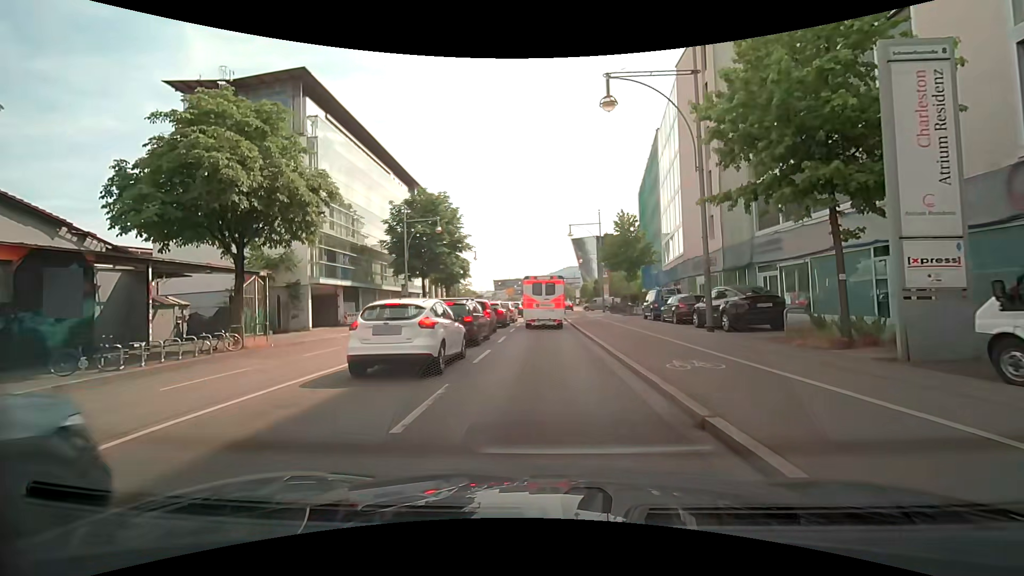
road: primary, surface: asphalt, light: Day
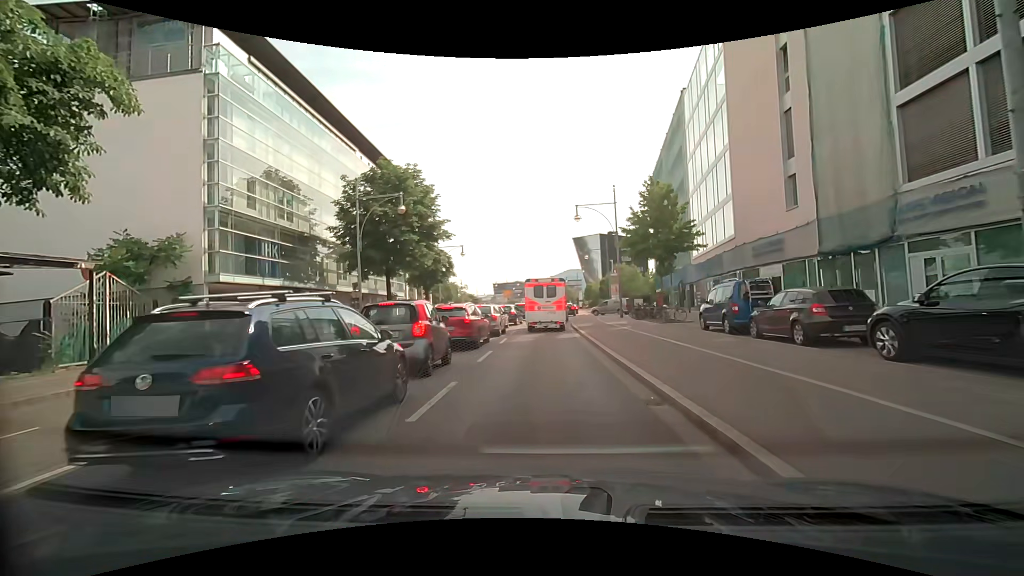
(0.0, +11.3) m; 0°
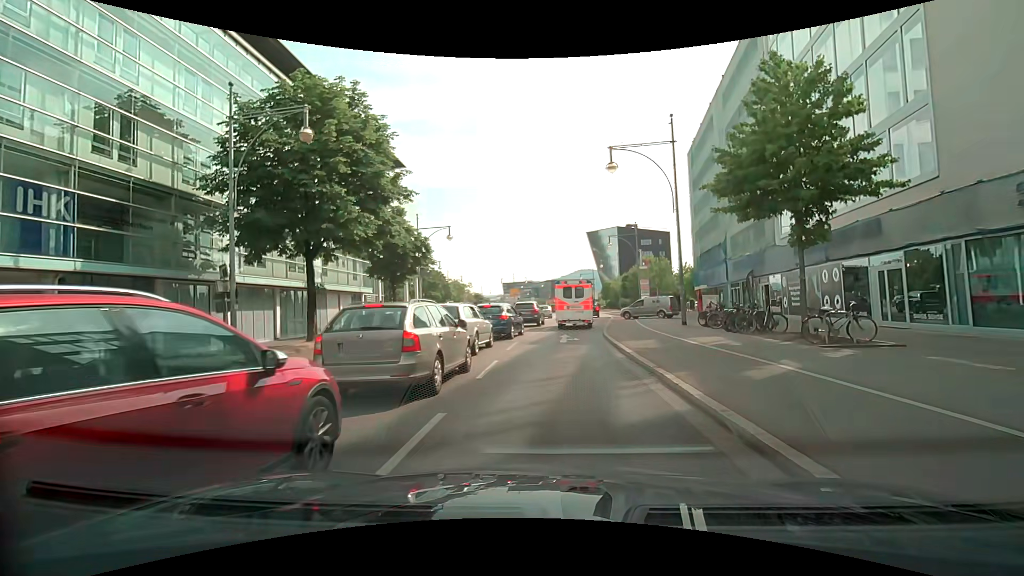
(-0.2, +14.8) m; -1°
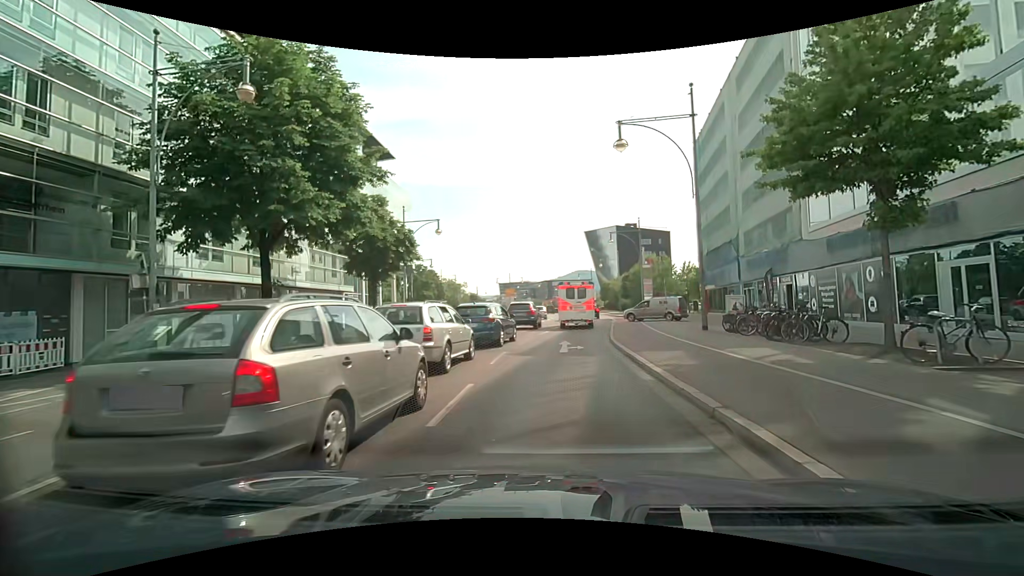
(0.0, +3.7) m; 0°
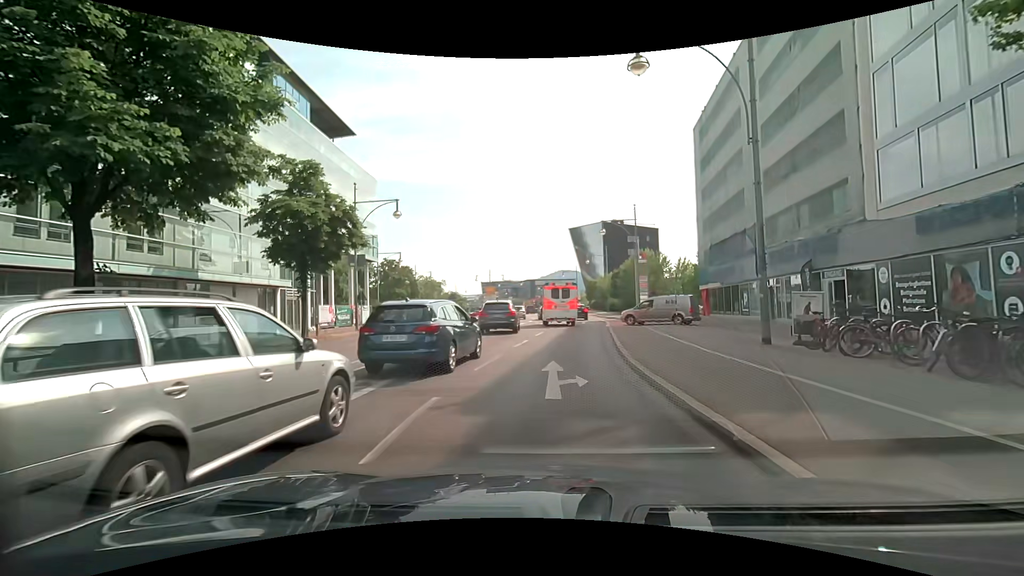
(+0.2, +7.4) m; +2°
